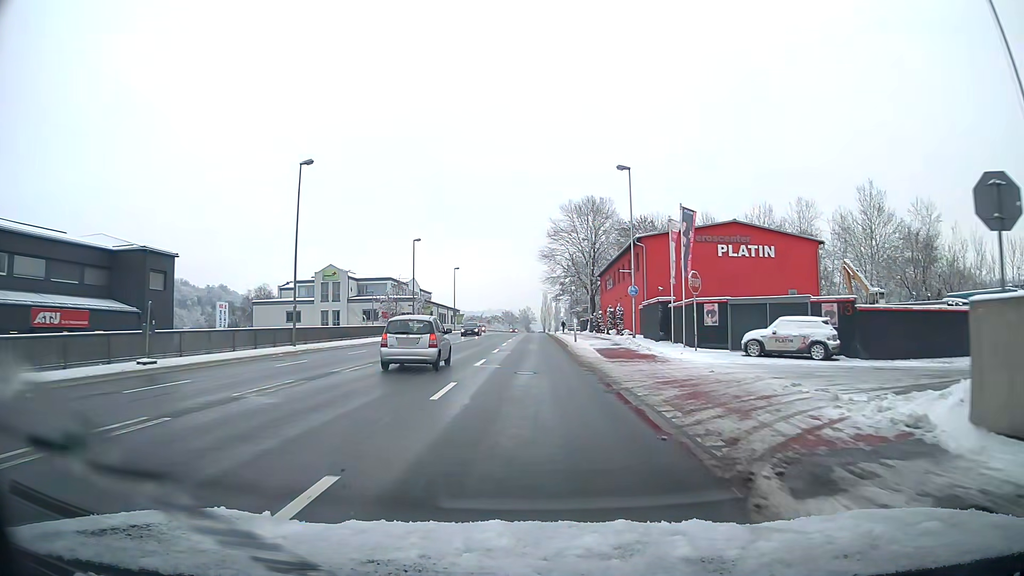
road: primary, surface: asphalt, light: Day
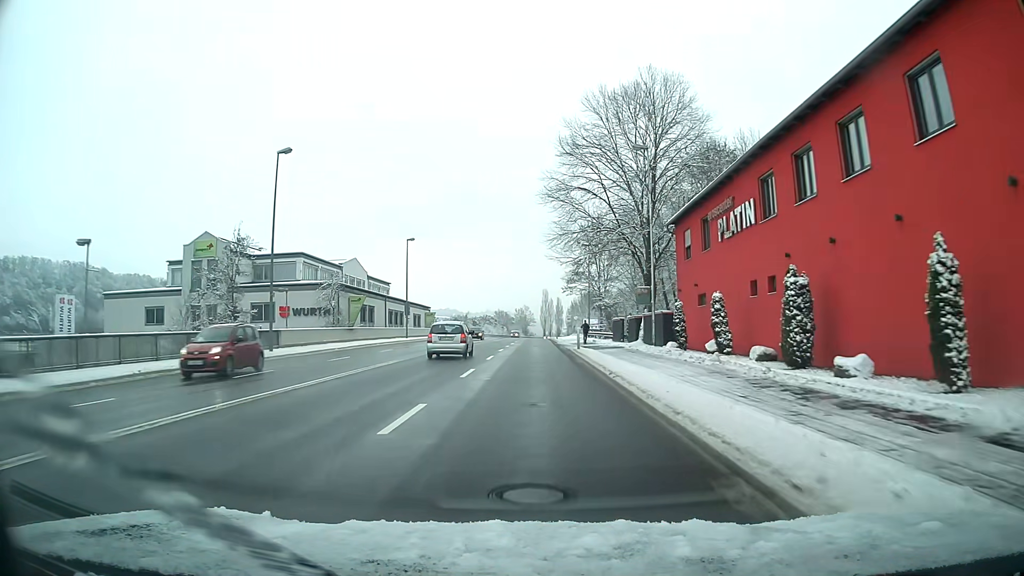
(-0.1, +39.7) m; 0°
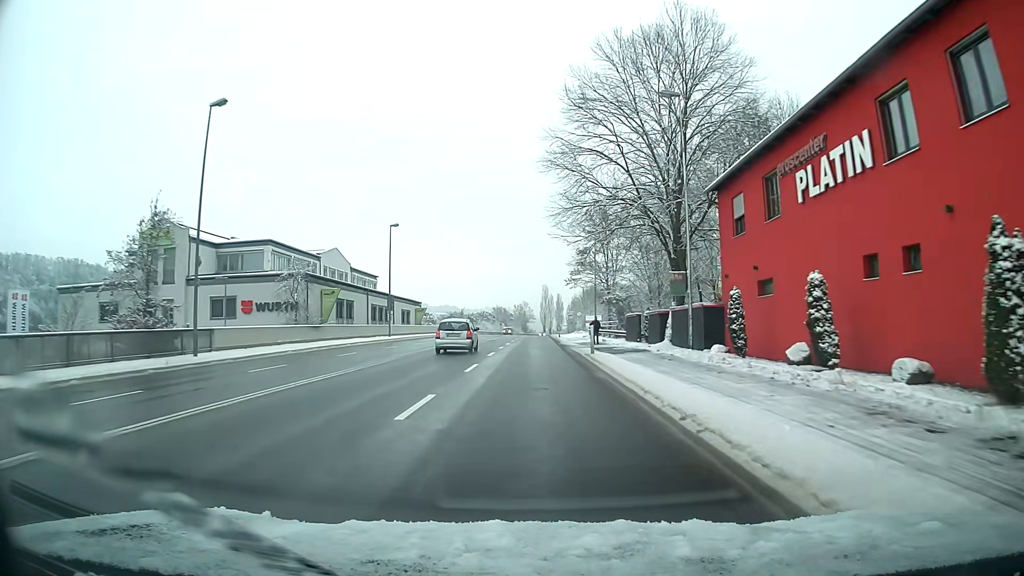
(0.0, +8.0) m; 0°
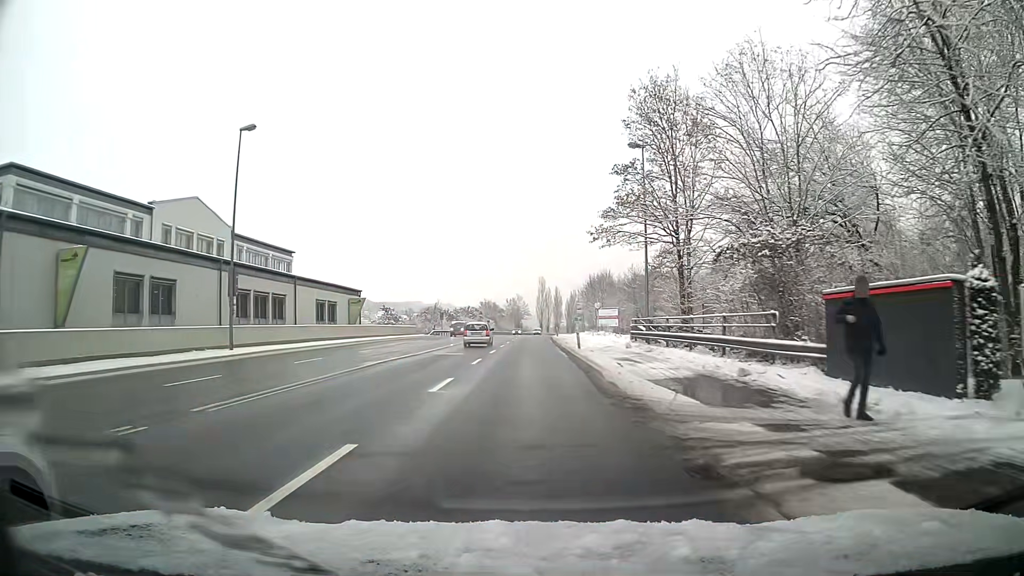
(0.0, +32.1) m; 0°
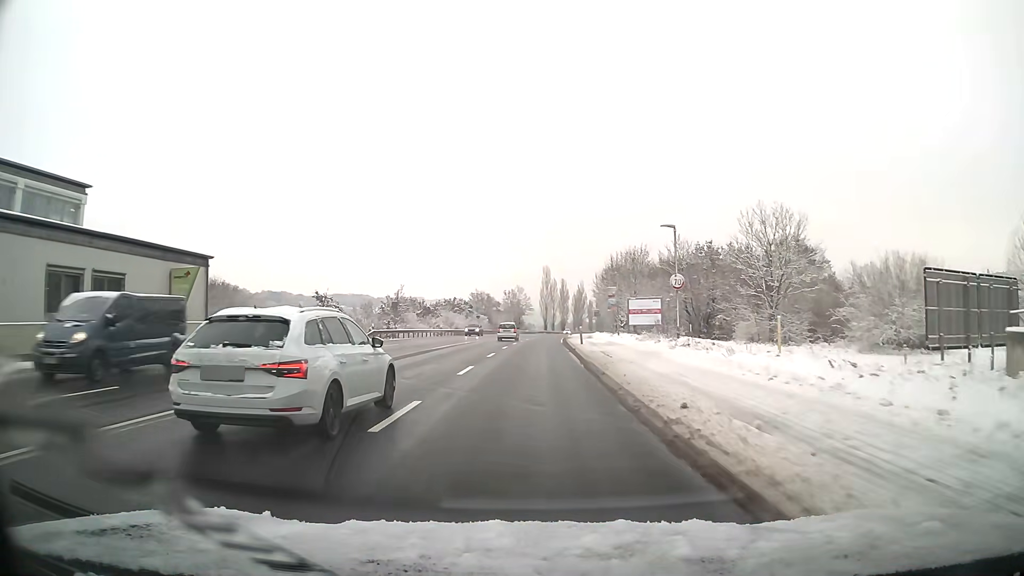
(0.0, +32.4) m; 0°
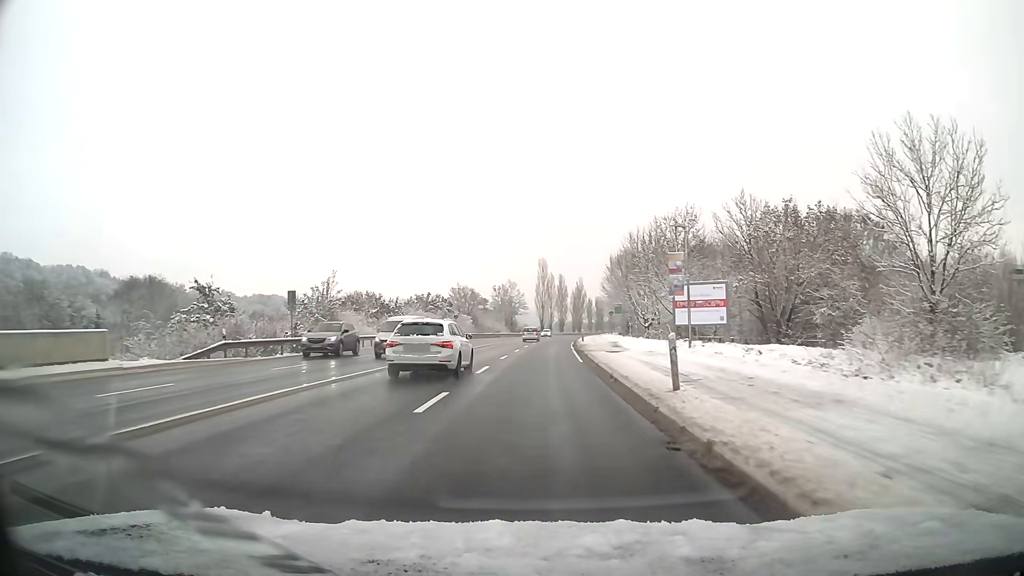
(+0.1, +25.2) m; +1°
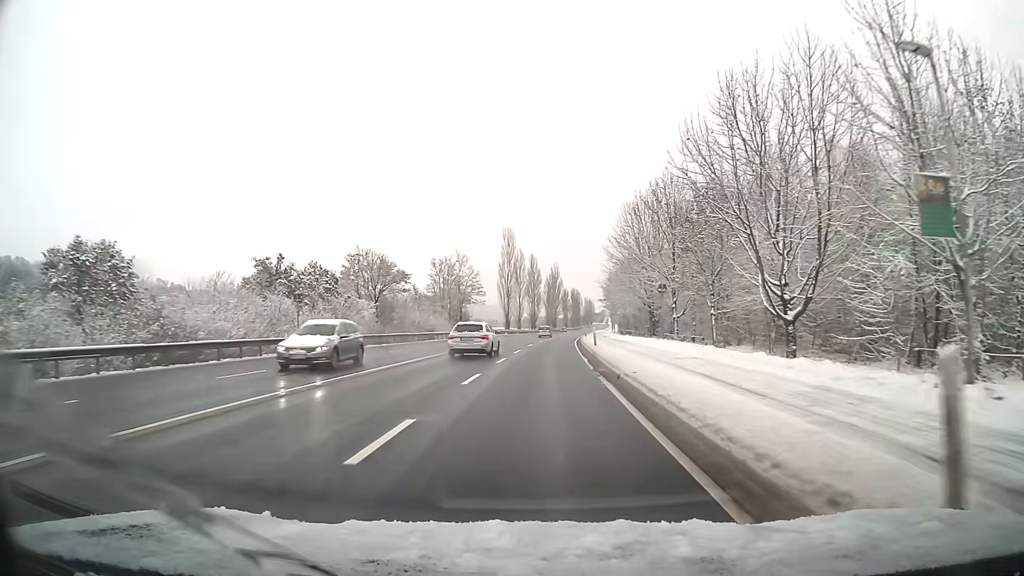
(+1.2, +49.2) m; +3°
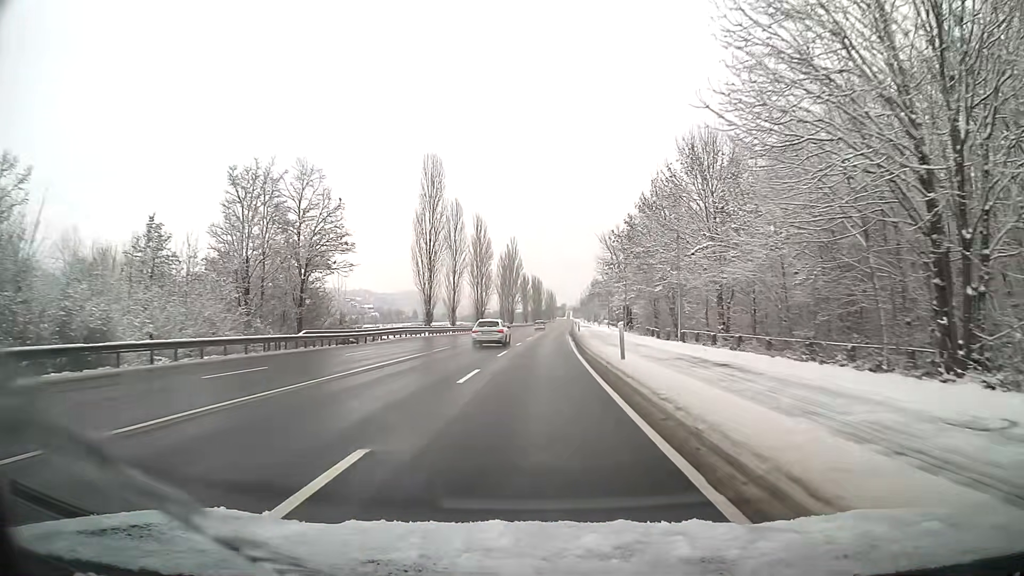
(+1.5, +54.6) m; +3°
